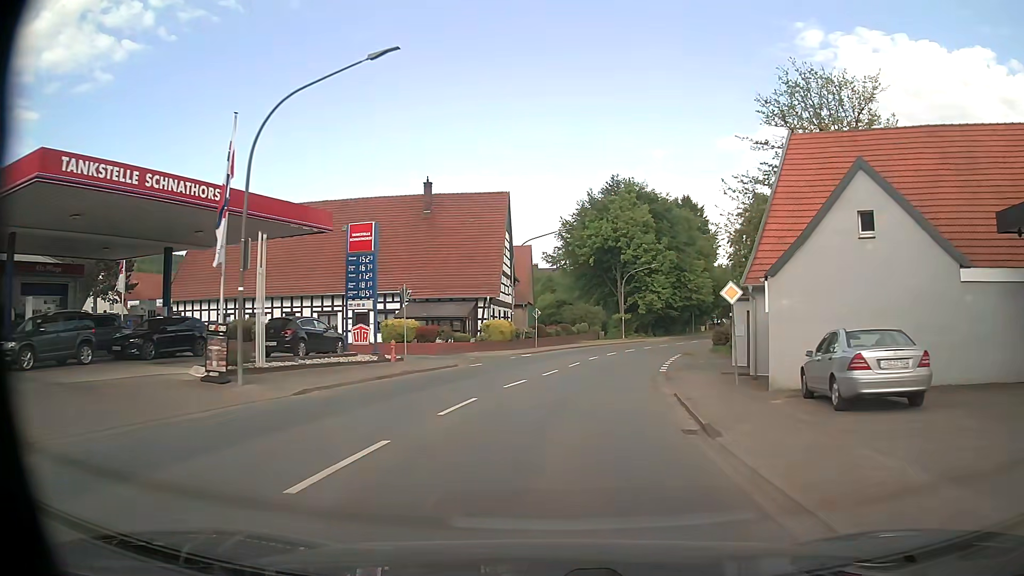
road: secondary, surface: asphalt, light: Day
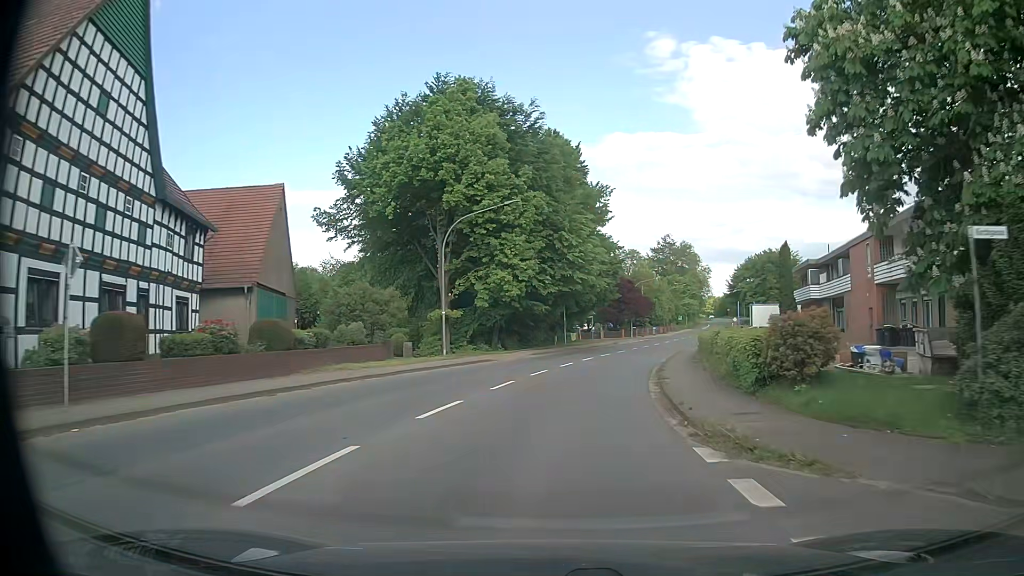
(+4.4, +36.5) m; +14°
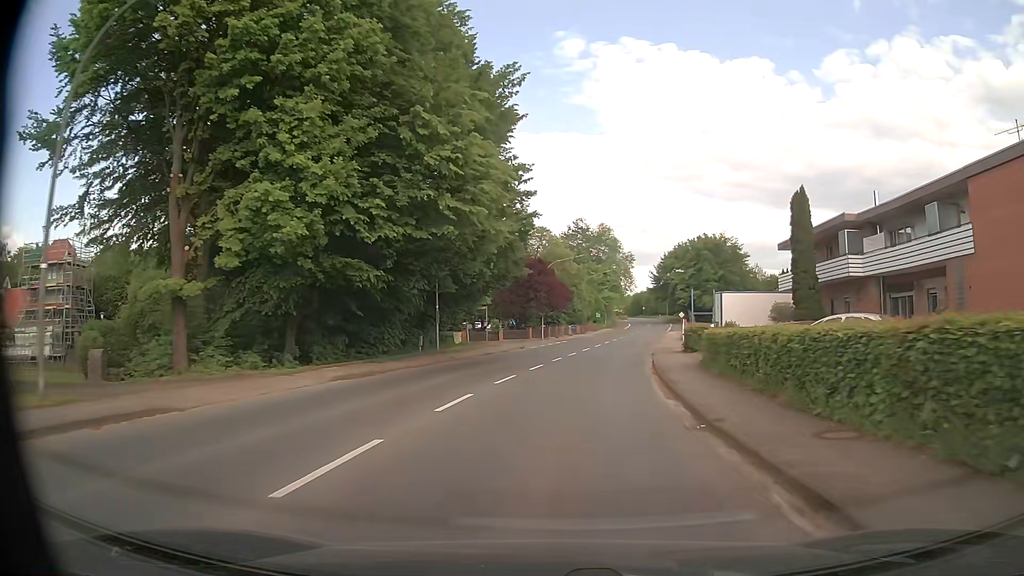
(+1.7, +24.1) m; +8°
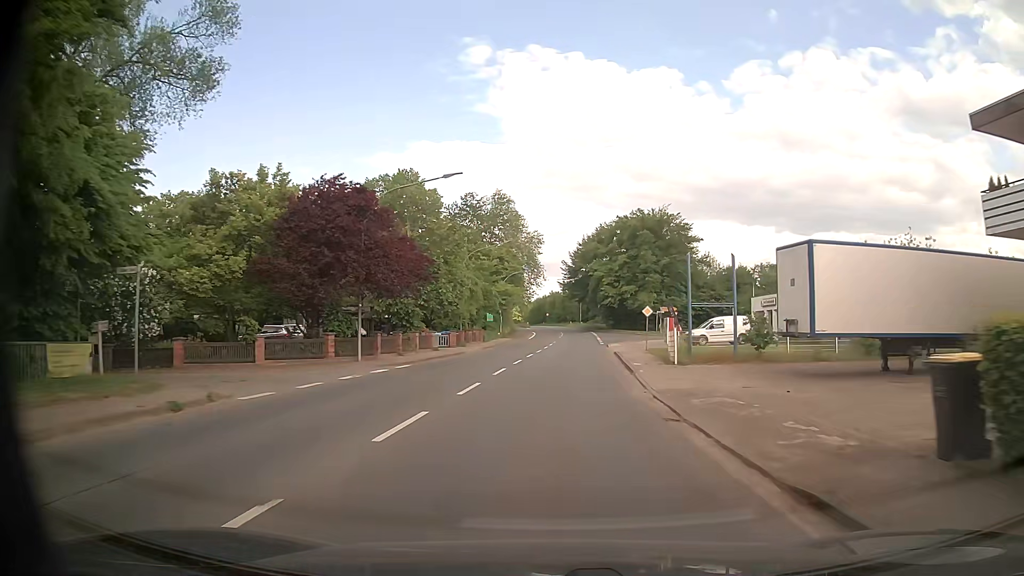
(+2.8, +33.5) m; +8°
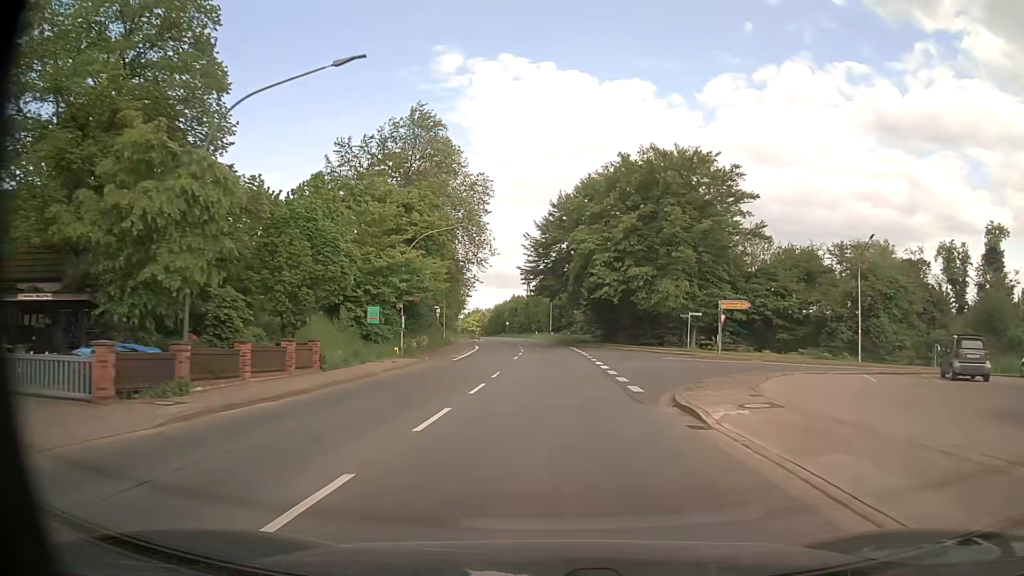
(+1.1, +35.7) m; +3°
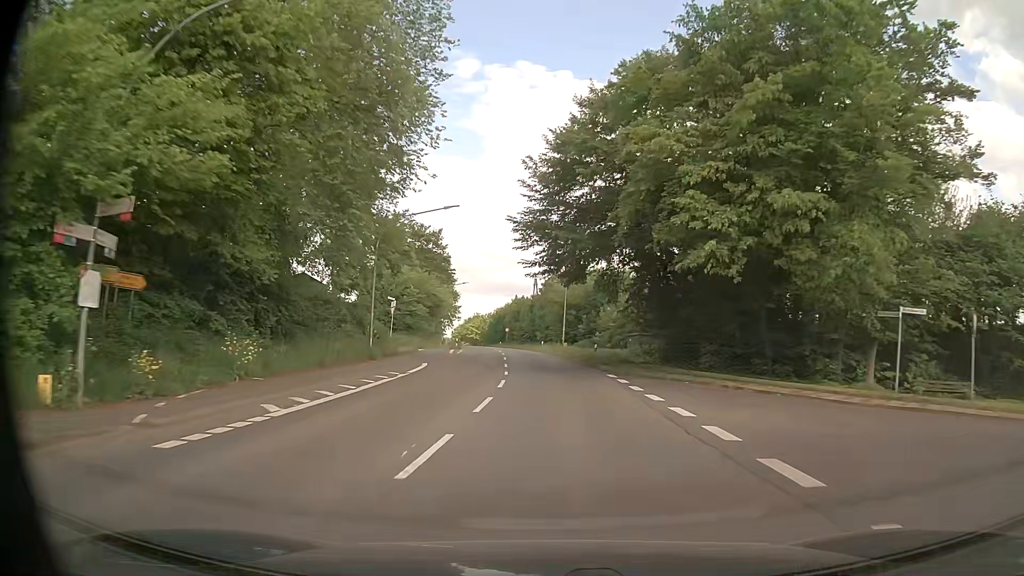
(-0.1, +28.2) m; 0°
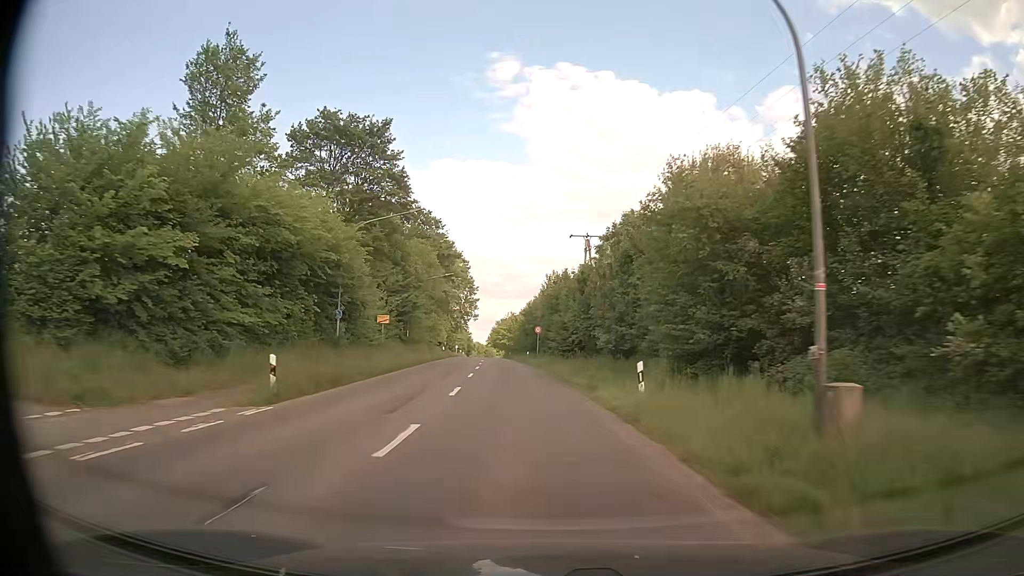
(-1.3, +50.0) m; -4°
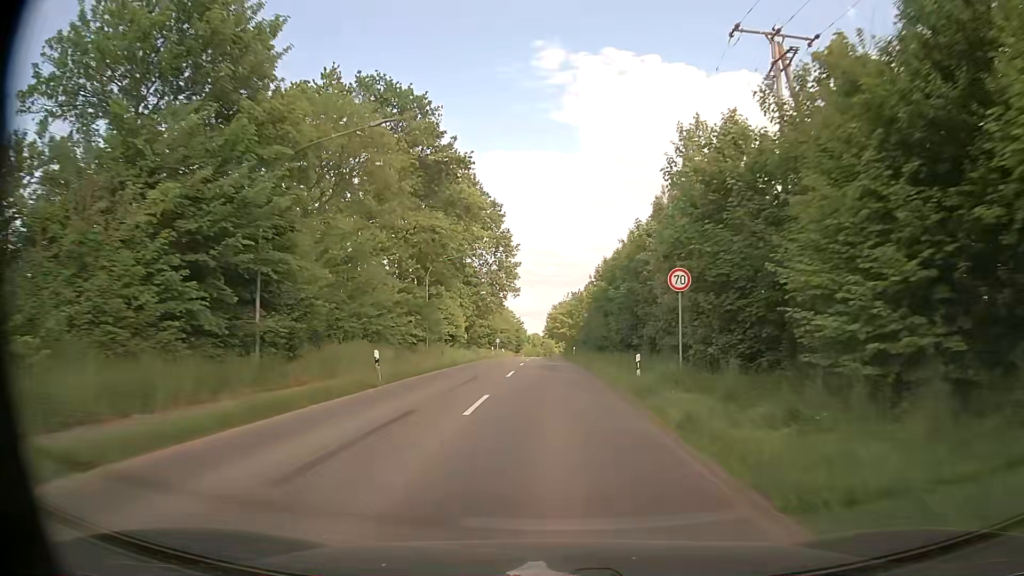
(-2.6, +43.3) m; -5°
(0, +10) (0, +20) (0, +30) (0, +40) (0, +50) (0, +60) (0, +70) (0, +80) (0, +90) (0, +100) m
